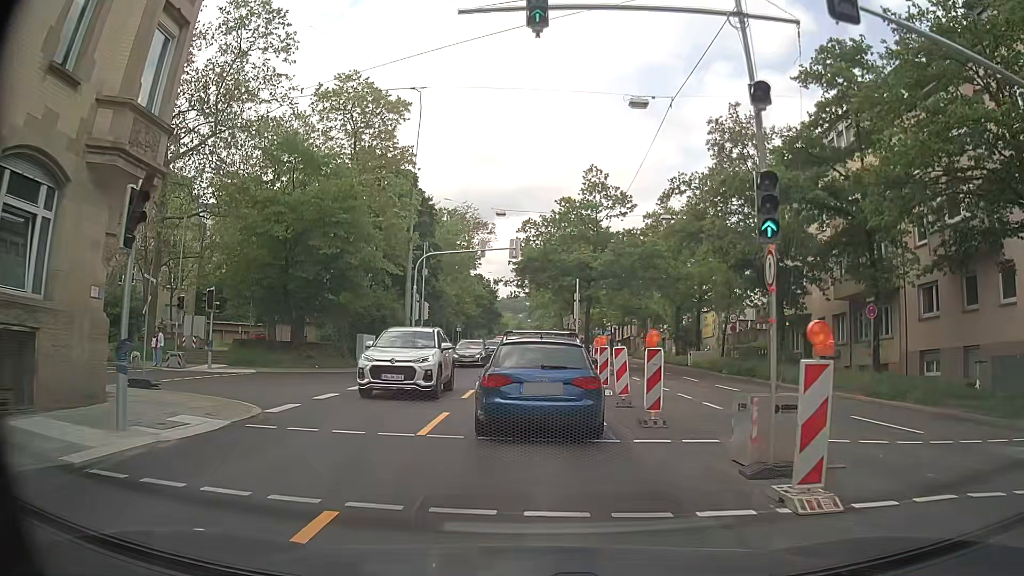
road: secondary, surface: asphalt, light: Day
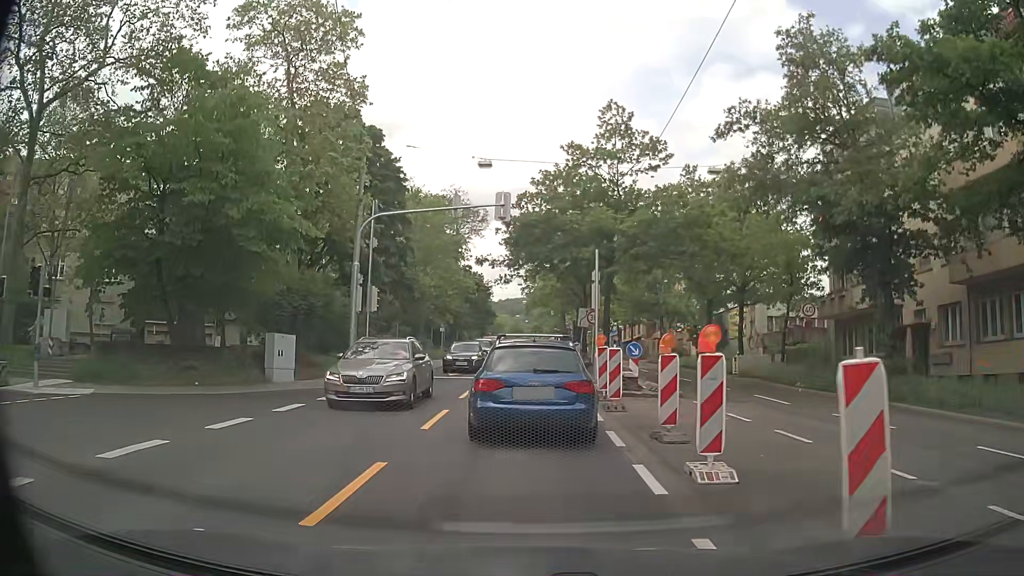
(0.0, +11.2) m; 0°
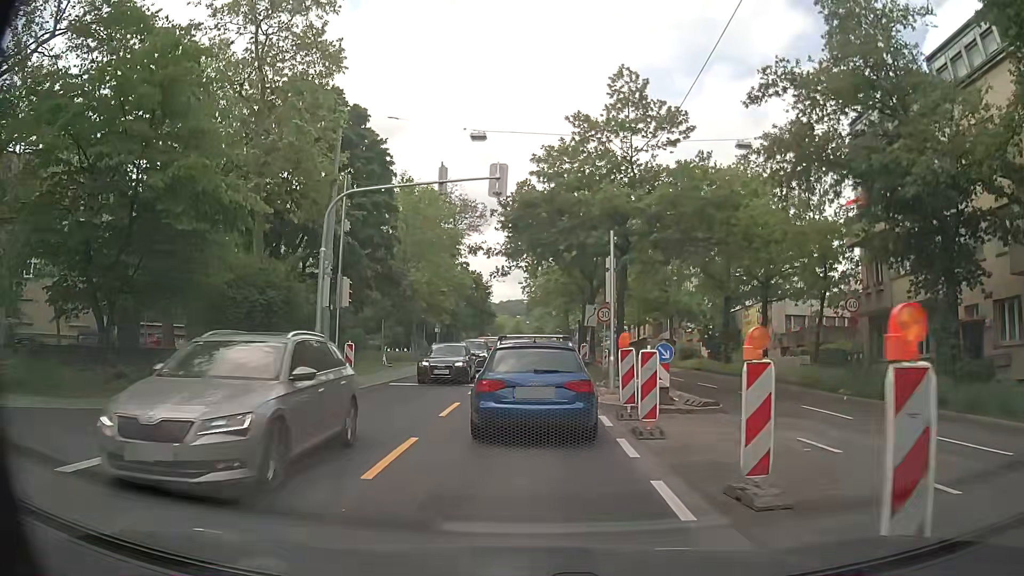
(0.0, +3.9) m; 0°
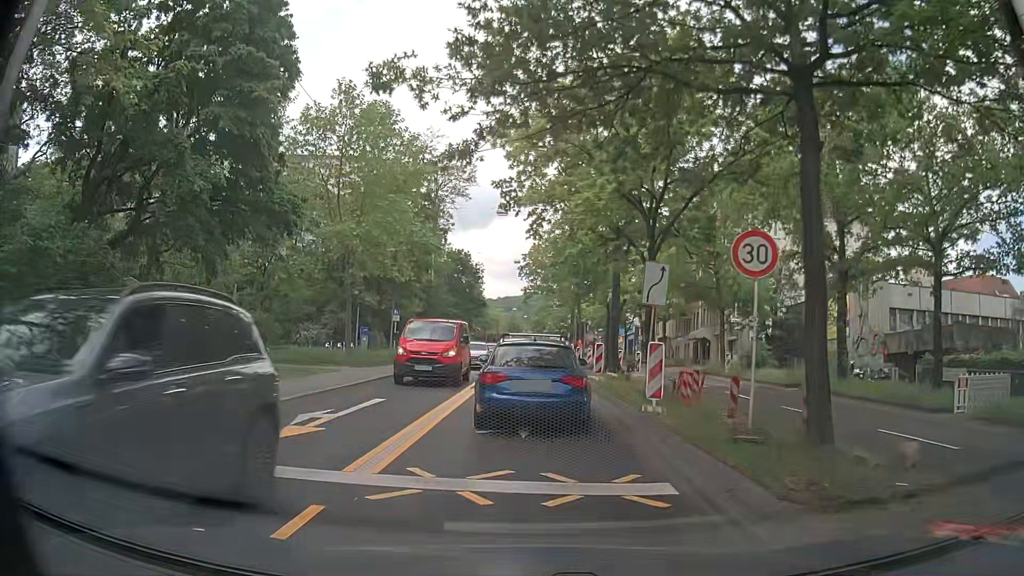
(-0.1, +16.6) m; 0°
(0, +10) (0, +20) (0, +30) (+3, +39) (+7, +49) (+9, +58) (+9, +68) (+9, +78) (+8, +88) (+7, +98) m
